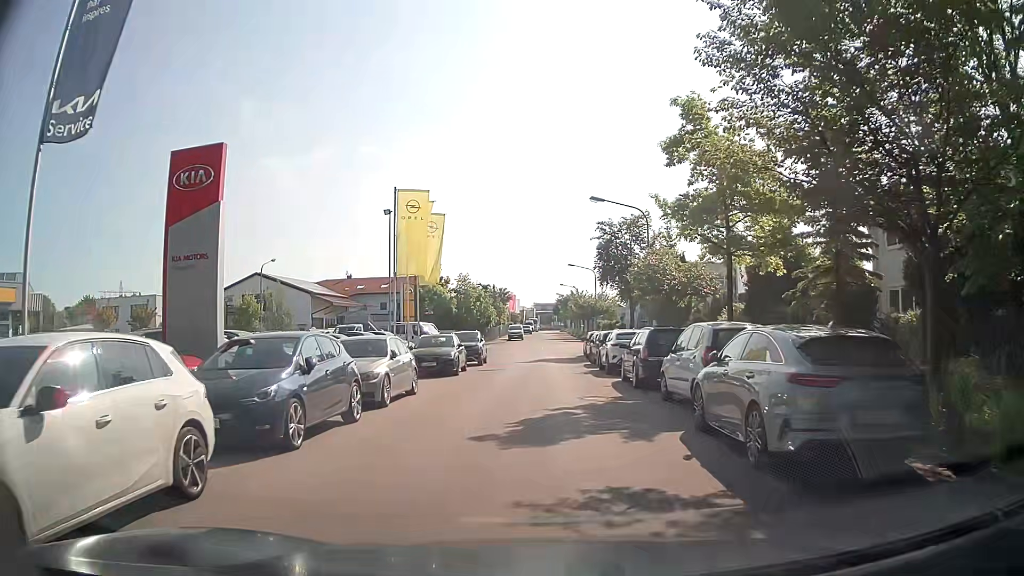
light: Day
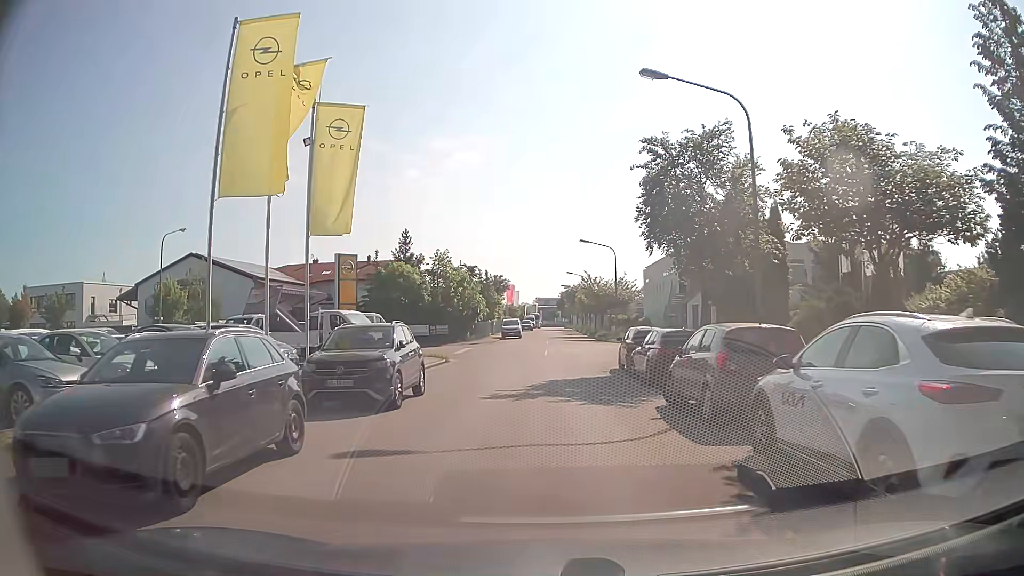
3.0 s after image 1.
(-0.3, +18.3) m; 0°
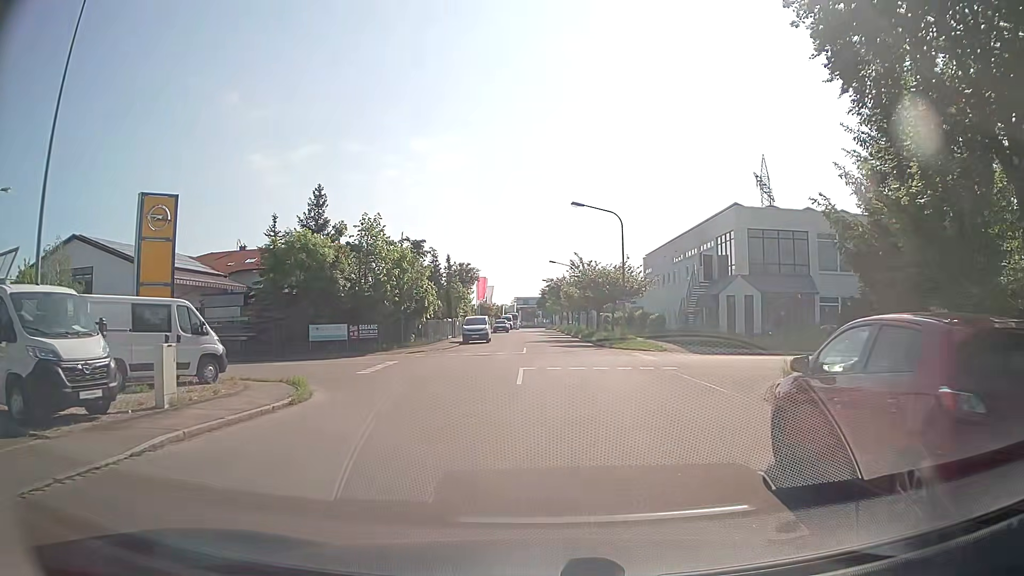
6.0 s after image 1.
(-0.1, +17.8) m; +2°
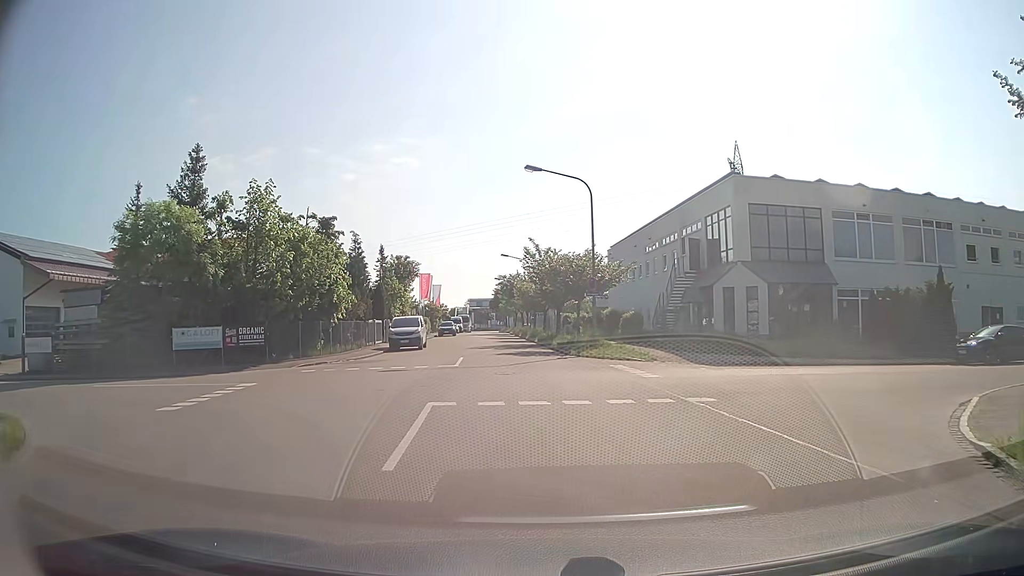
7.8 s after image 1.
(+0.2, +9.8) m; +2°
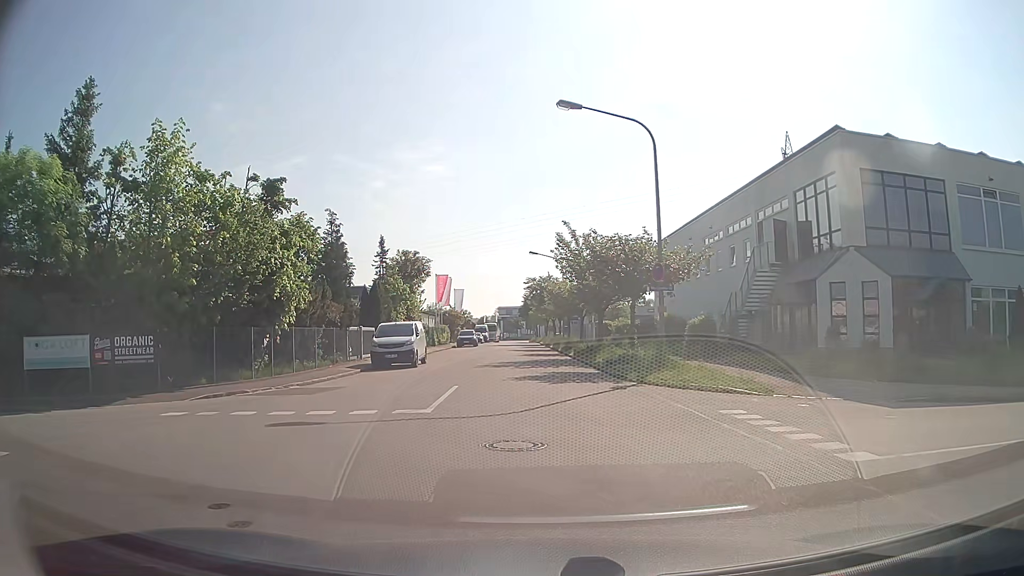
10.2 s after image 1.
(-0.1, +10.2) m; -2°
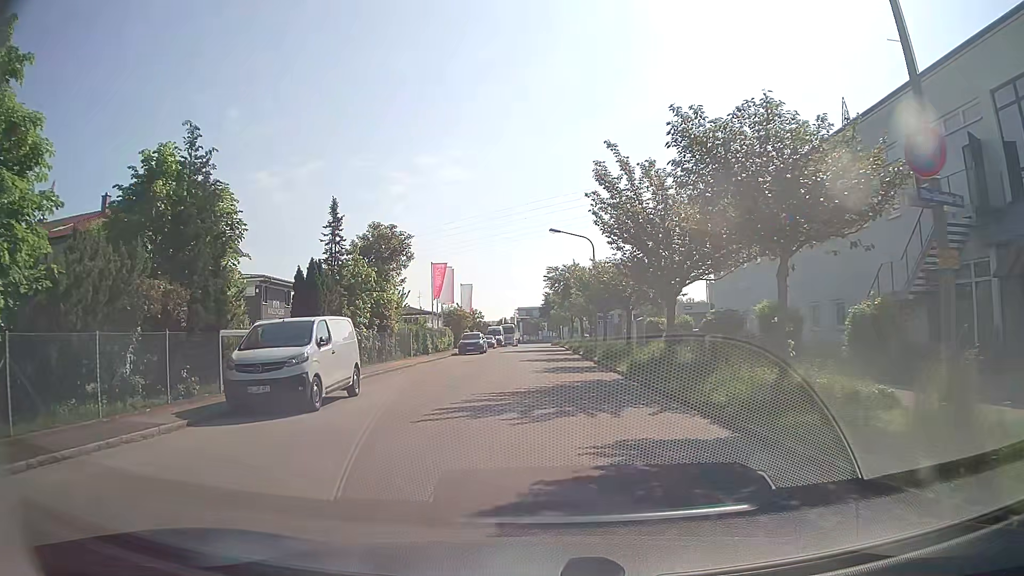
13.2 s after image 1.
(-0.2, +15.1) m; -1°
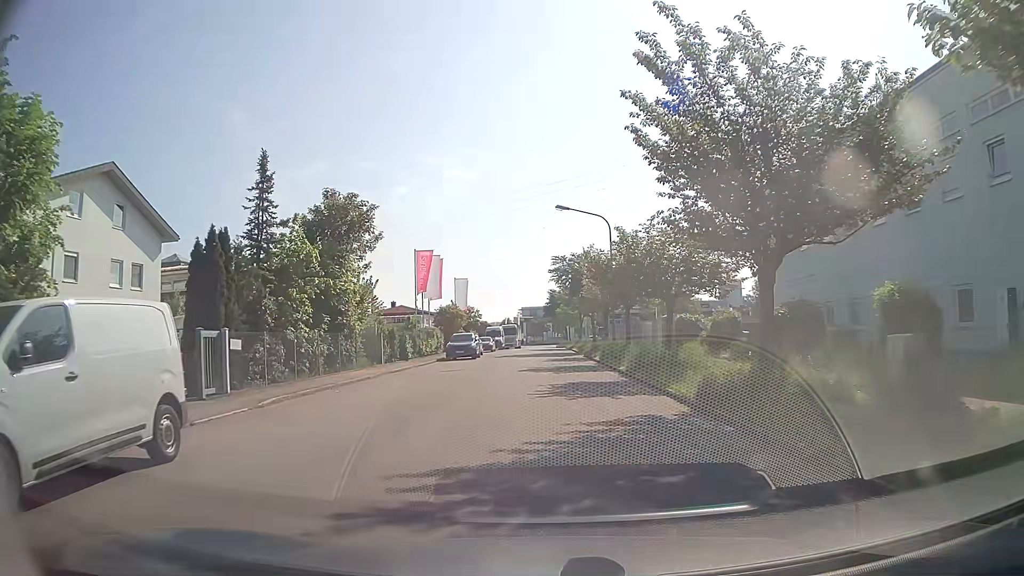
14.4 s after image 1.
(-0.1, +9.1) m; -1°
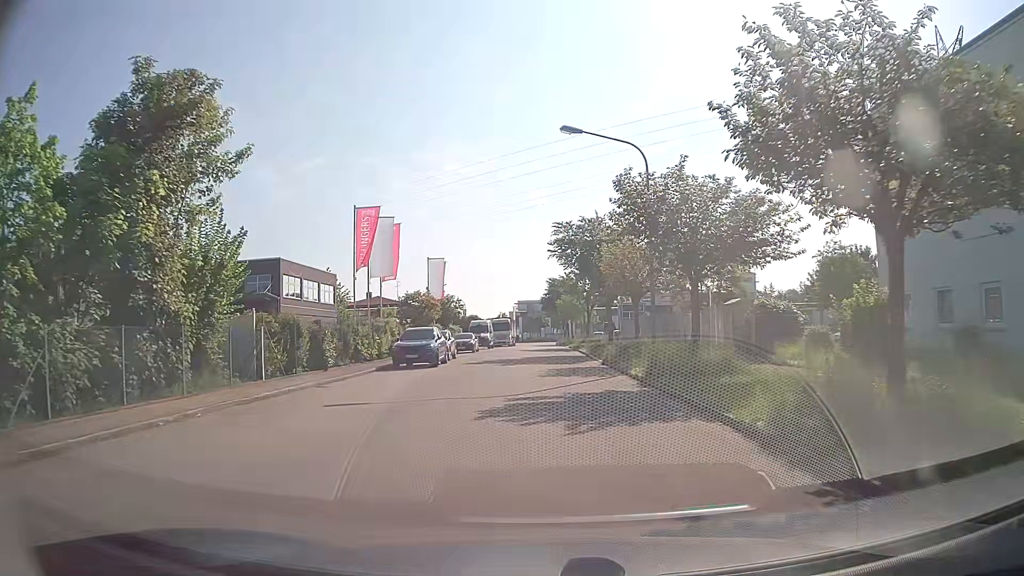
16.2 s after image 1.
(0.0, +14.7) m; +1°
